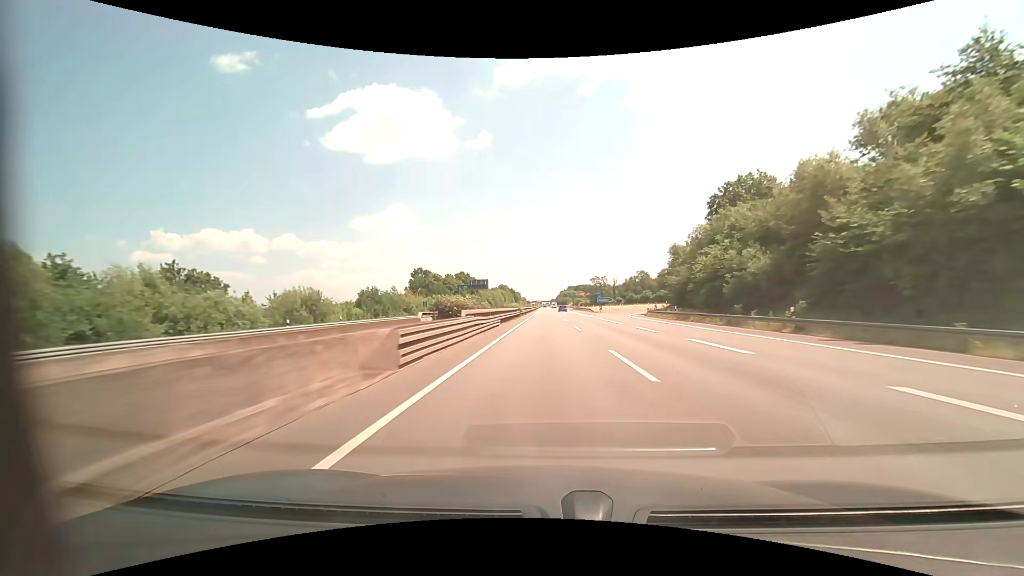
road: motorway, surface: asphalt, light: Day
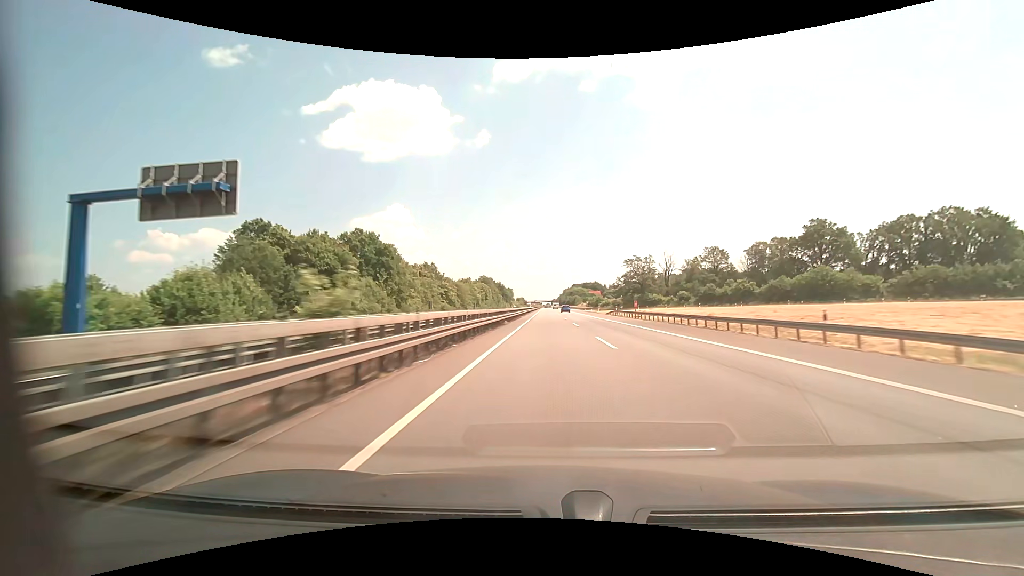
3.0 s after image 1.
(-0.5, +102.3) m; 0°
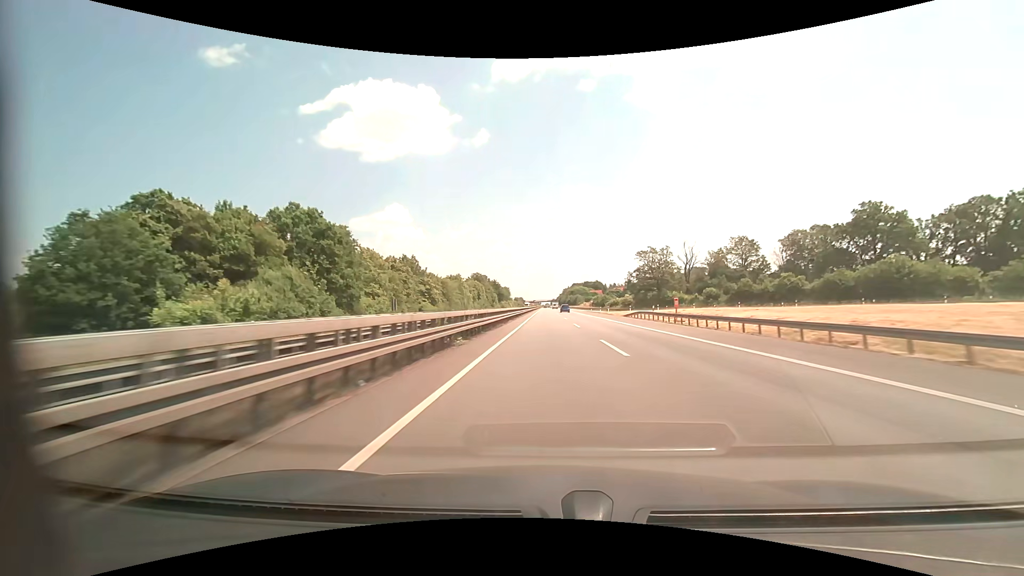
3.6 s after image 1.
(0.0, +20.4) m; 0°
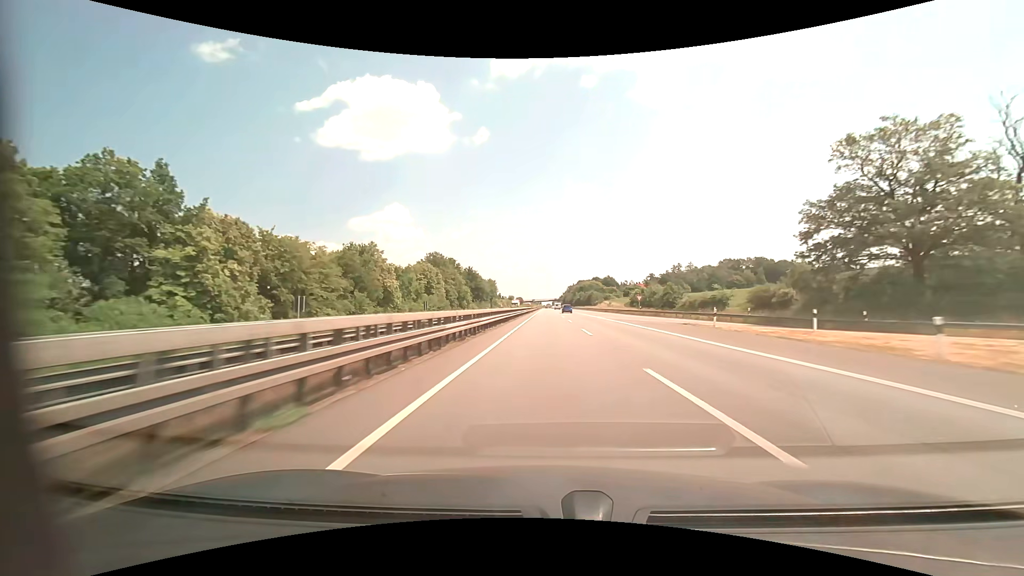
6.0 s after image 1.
(0.0, +81.7) m; 0°
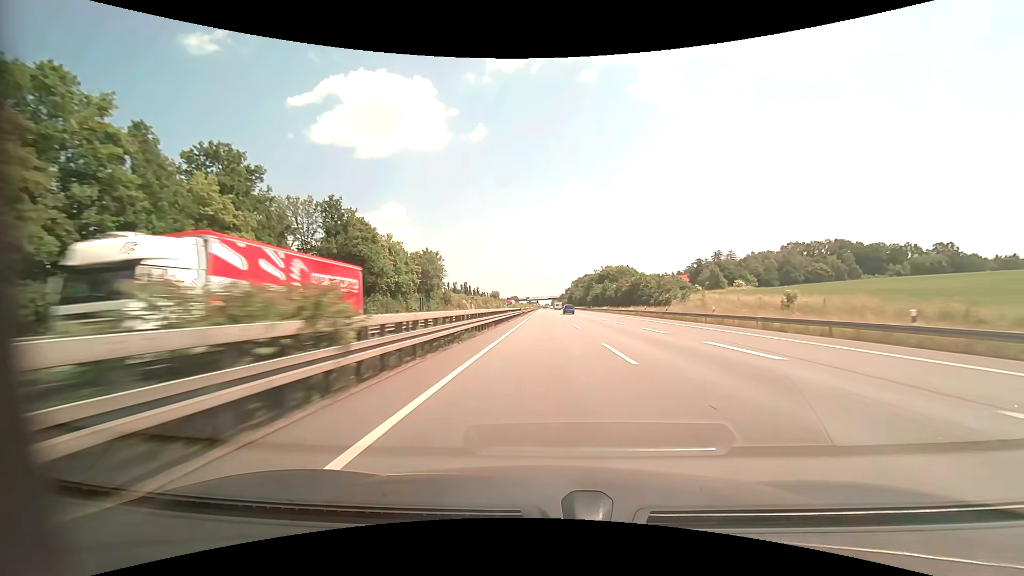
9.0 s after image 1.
(+0.2, +102.2) m; 0°
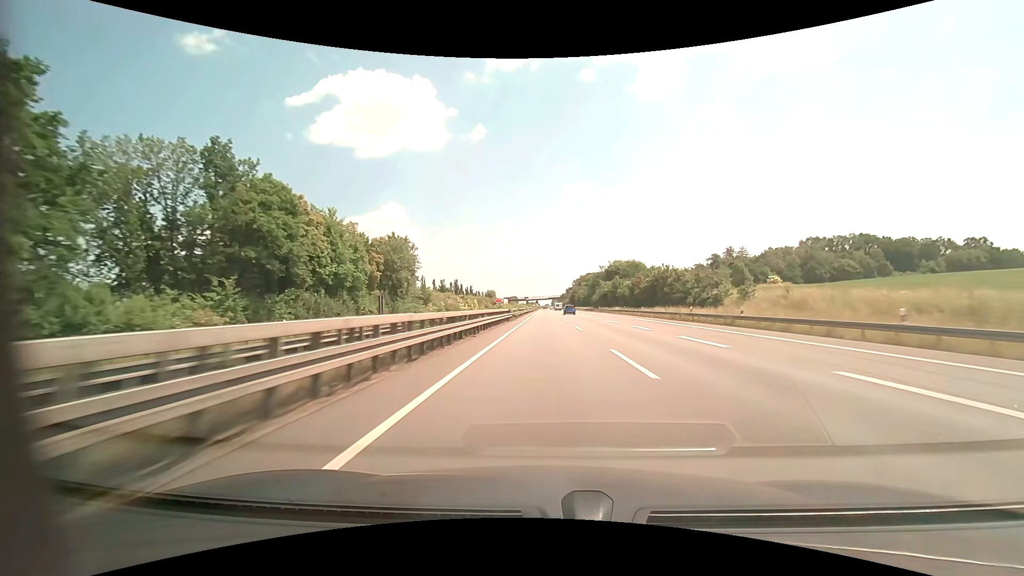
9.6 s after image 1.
(0.0, +20.5) m; 0°
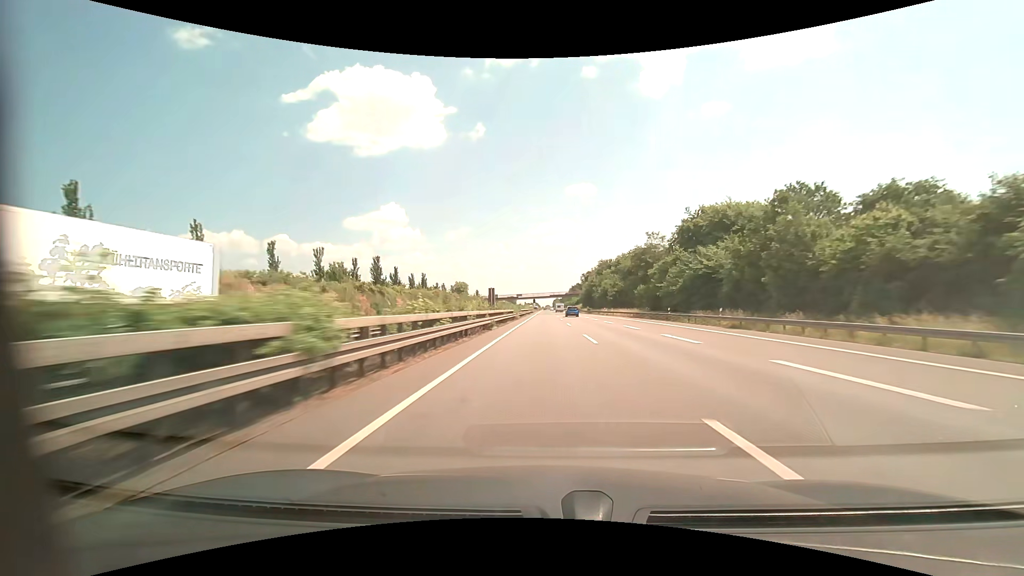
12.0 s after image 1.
(0.0, +82.0) m; 0°
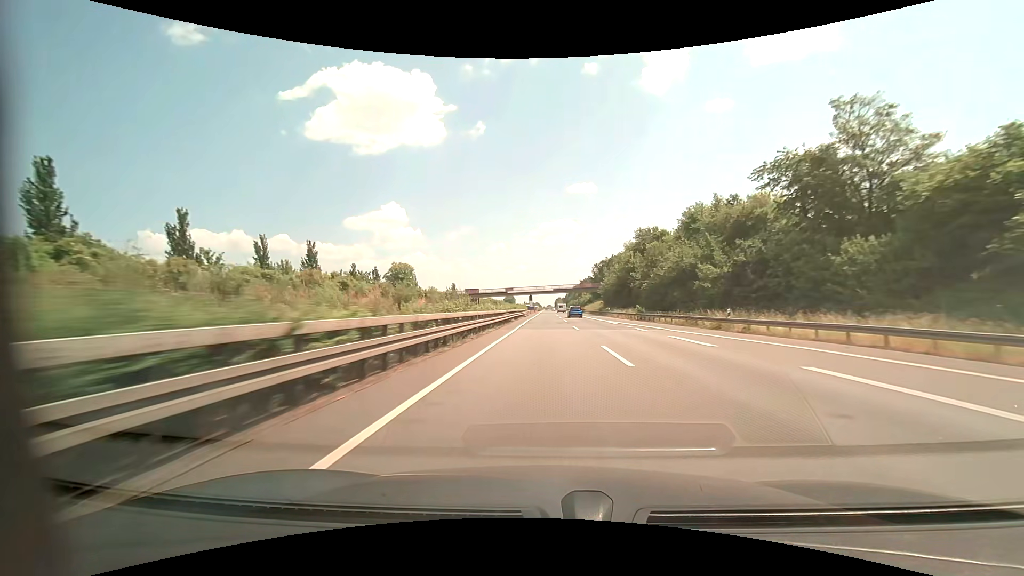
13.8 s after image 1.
(-0.1, +61.6) m; 0°
(0, +10) (0, +20) (0, +30) (0, +40) (0, +50) (0, +60) (0, +70) (0, +80) (0, +90) (0, +100) m
